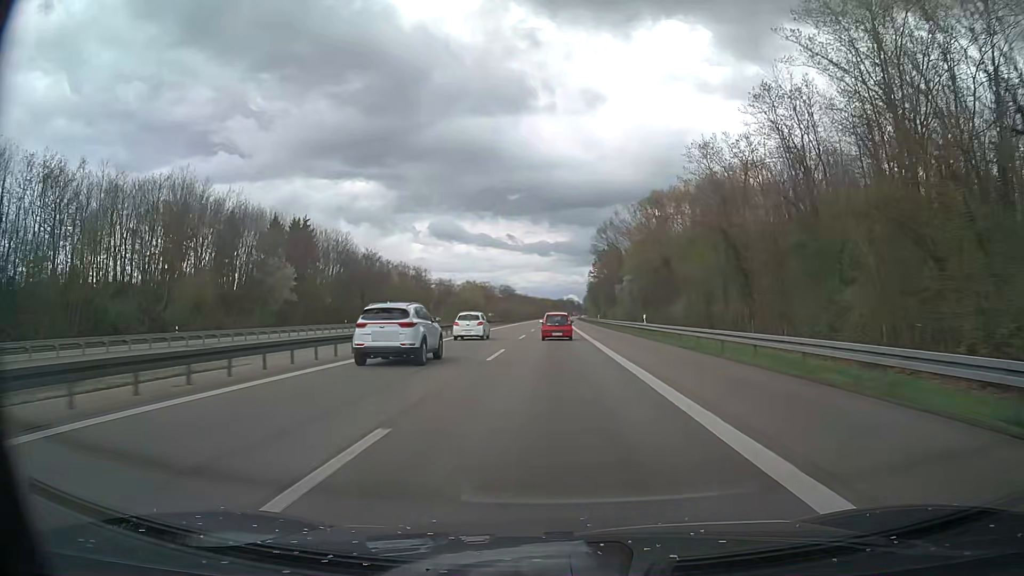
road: motorway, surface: asphalt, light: Day
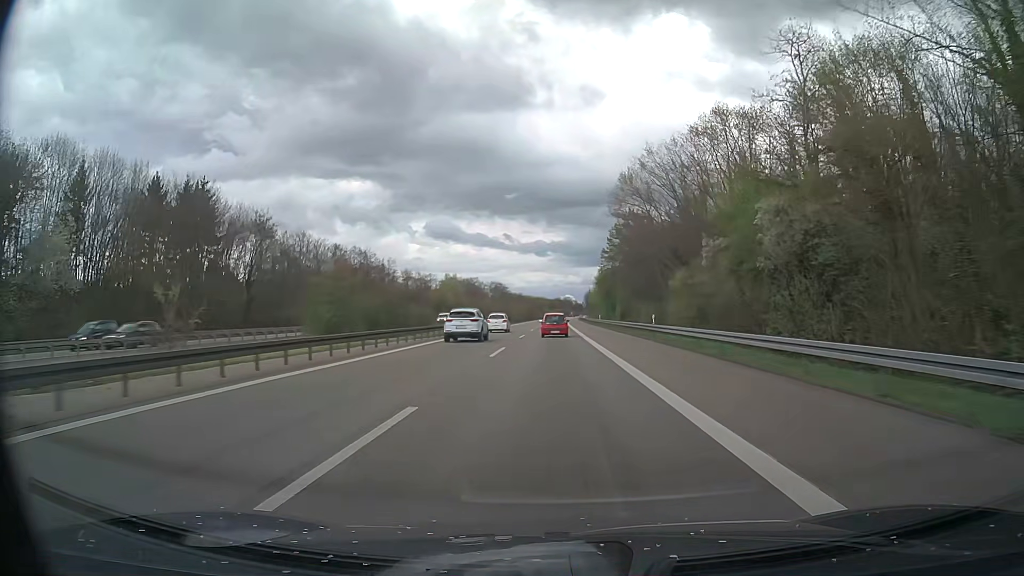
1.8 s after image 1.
(+0.2, +52.4) m; 0°
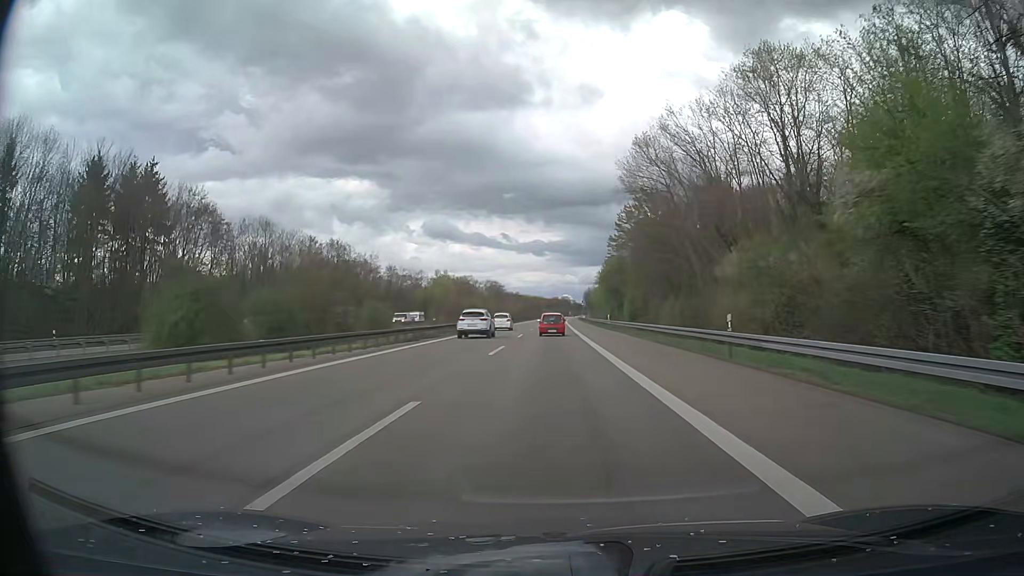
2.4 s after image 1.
(0.0, +17.5) m; 0°
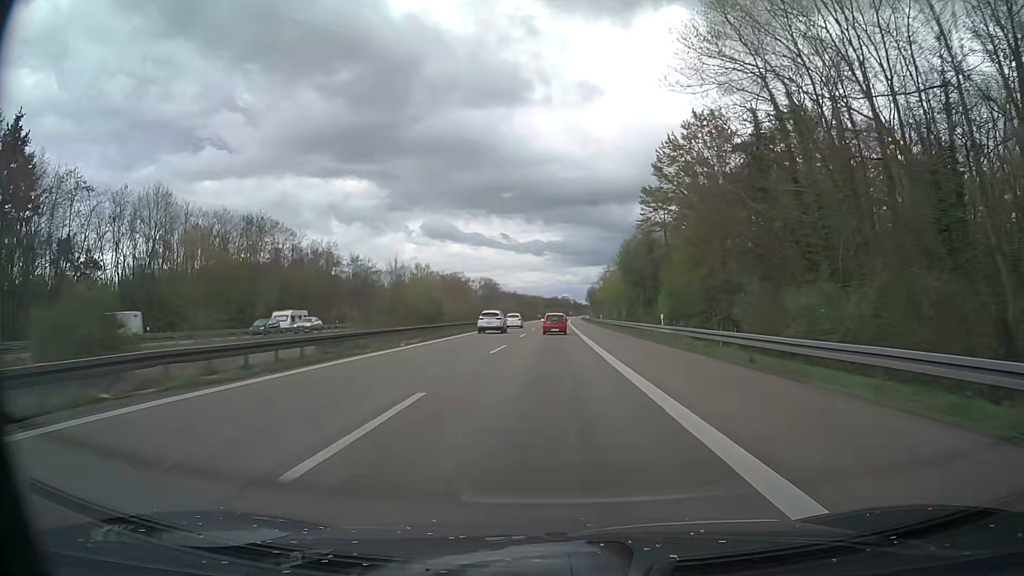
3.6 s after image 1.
(+0.1, +34.9) m; 0°
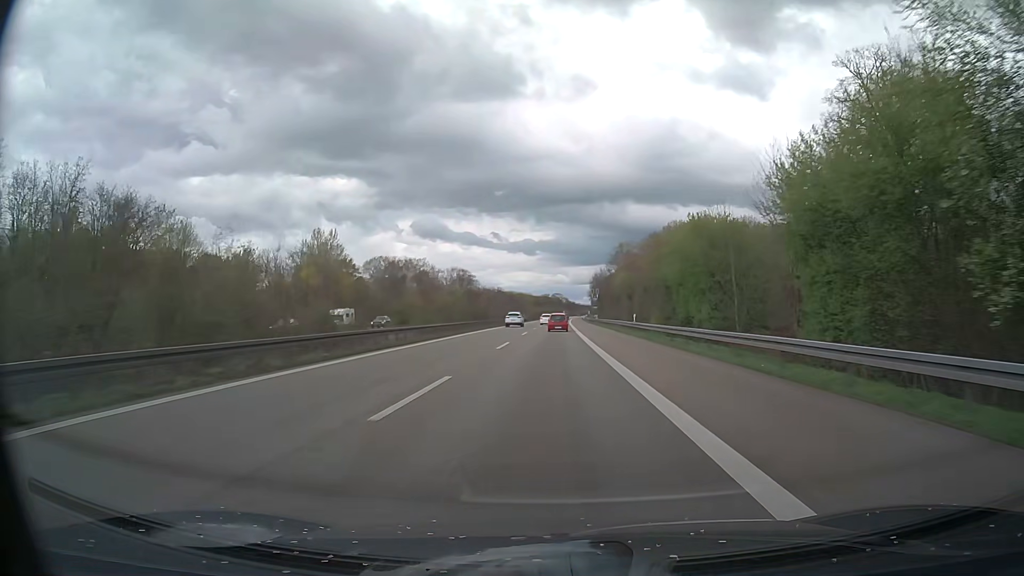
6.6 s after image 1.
(+0.6, +87.2) m; +1°
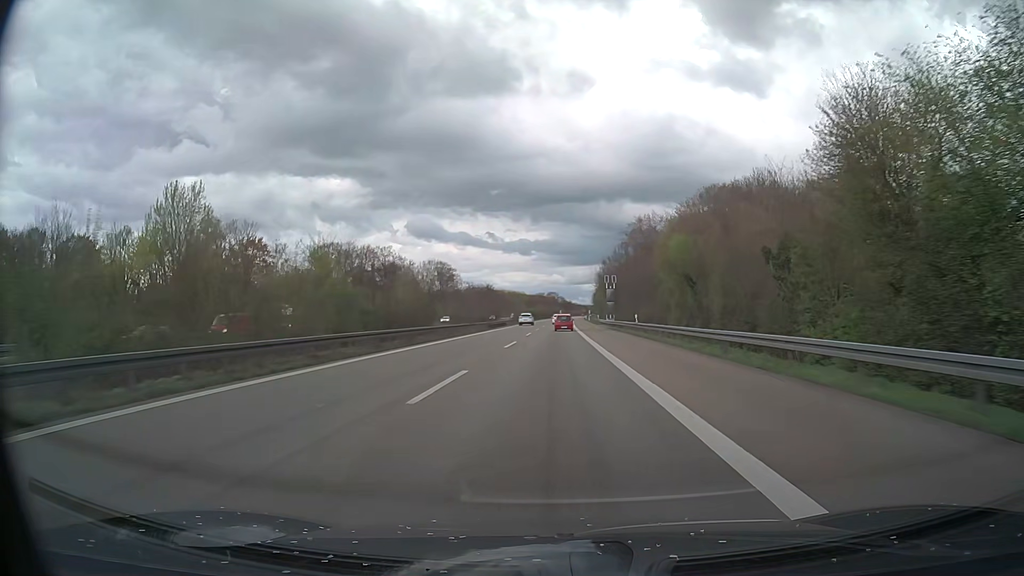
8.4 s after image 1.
(+0.2, +52.3) m; 0°
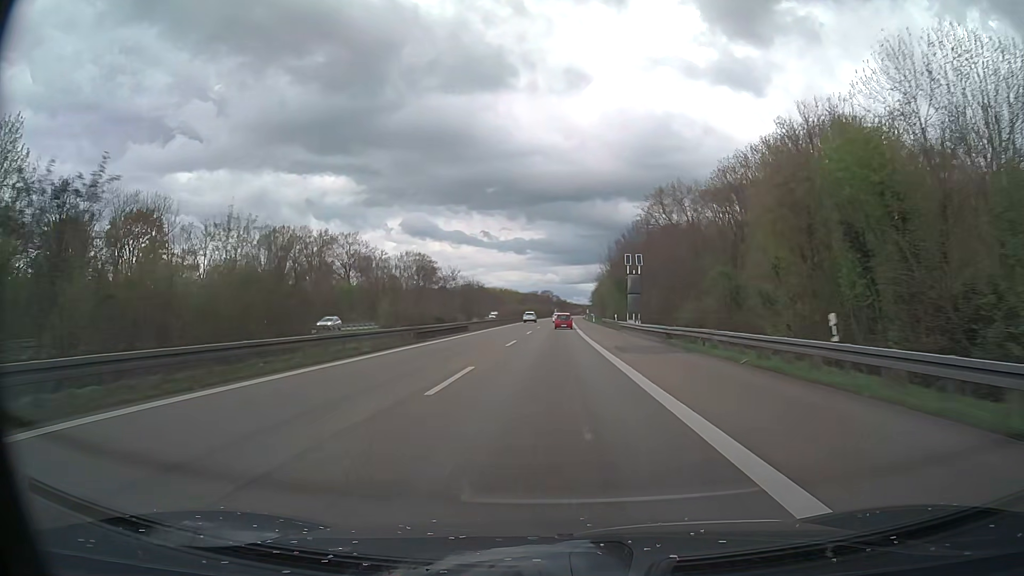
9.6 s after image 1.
(+0.1, +34.9) m; 0°
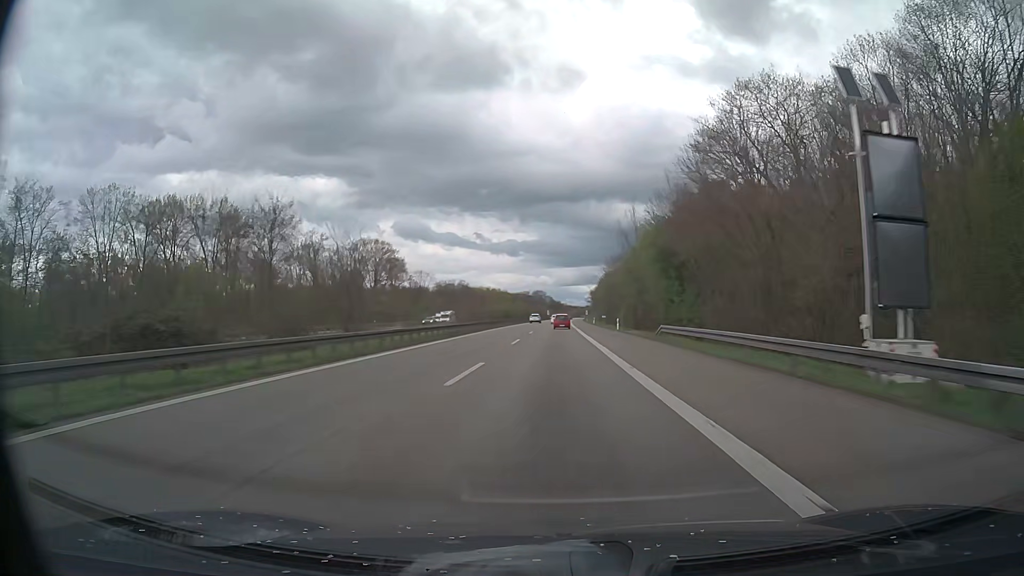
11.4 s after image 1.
(+0.4, +52.3) m; +1°
(0, +10) (0, +20) (0, +30) (0, +40) (0, +50) (0, +60) (0, +70) (+1, +80) (+1, +90) (+1, +100) m
